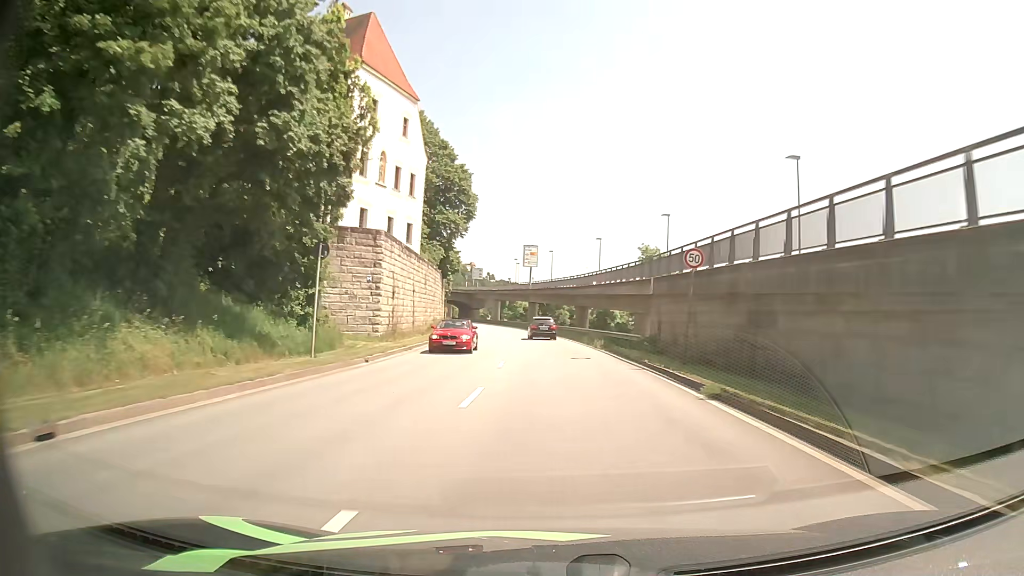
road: primary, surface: asphalt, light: Day
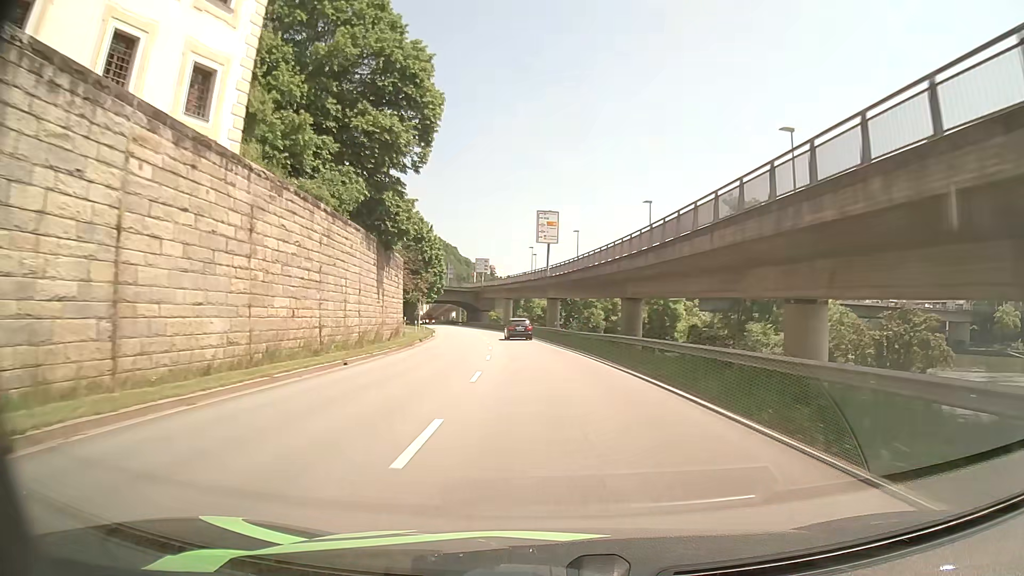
(-0.4, +31.3) m; -2°
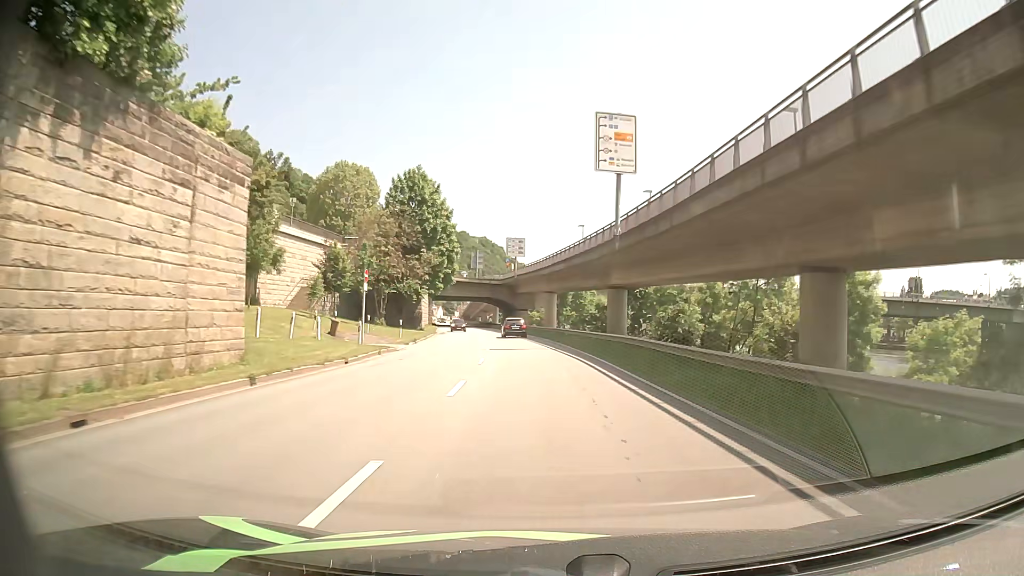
(-1.0, +30.1) m; -4°
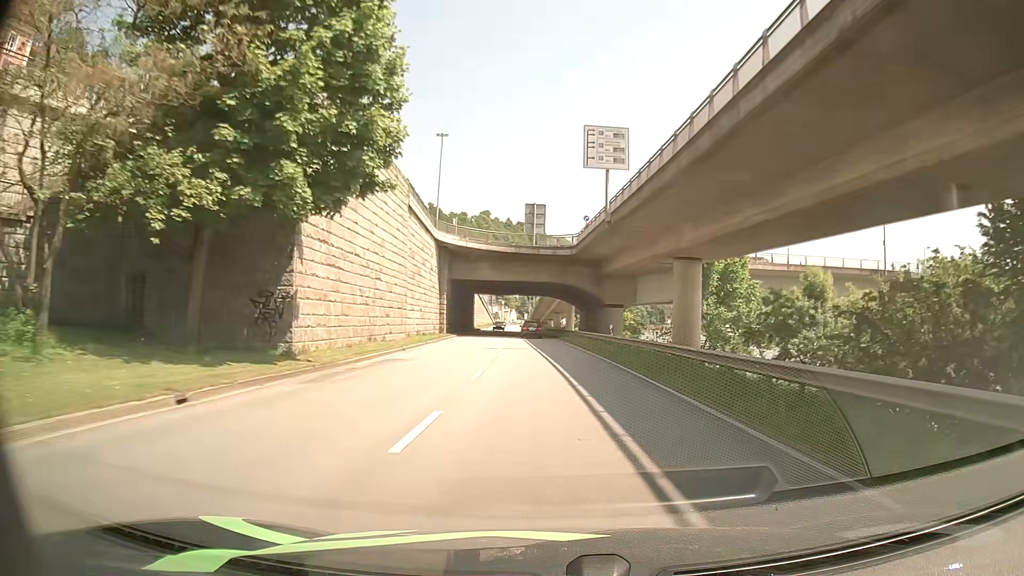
(-2.8, +50.5) m; -6°
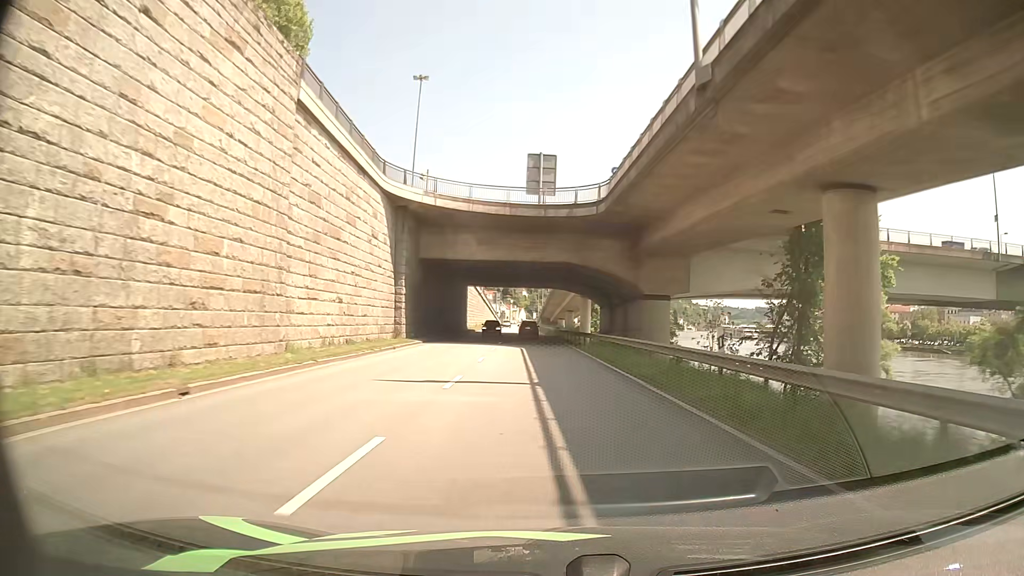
(-0.2, +20.4) m; -1°
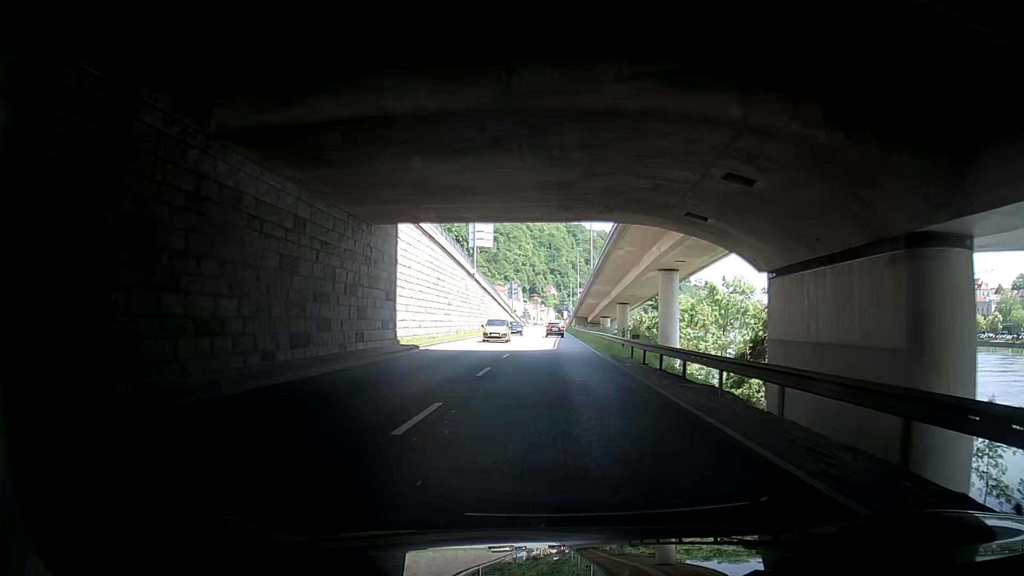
(-1.2, +50.9) m; -1°
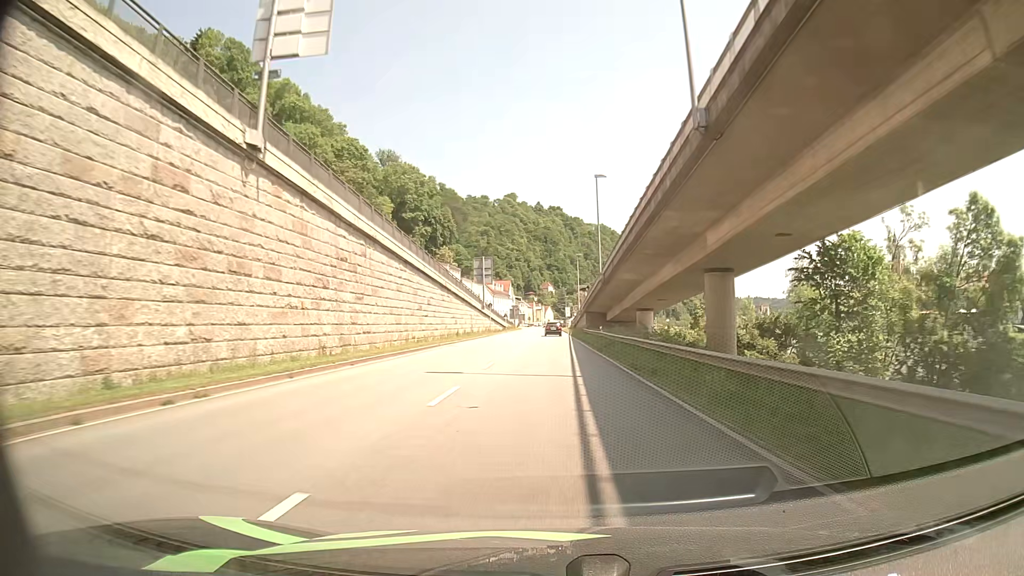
(-1.0, +51.1) m; -1°
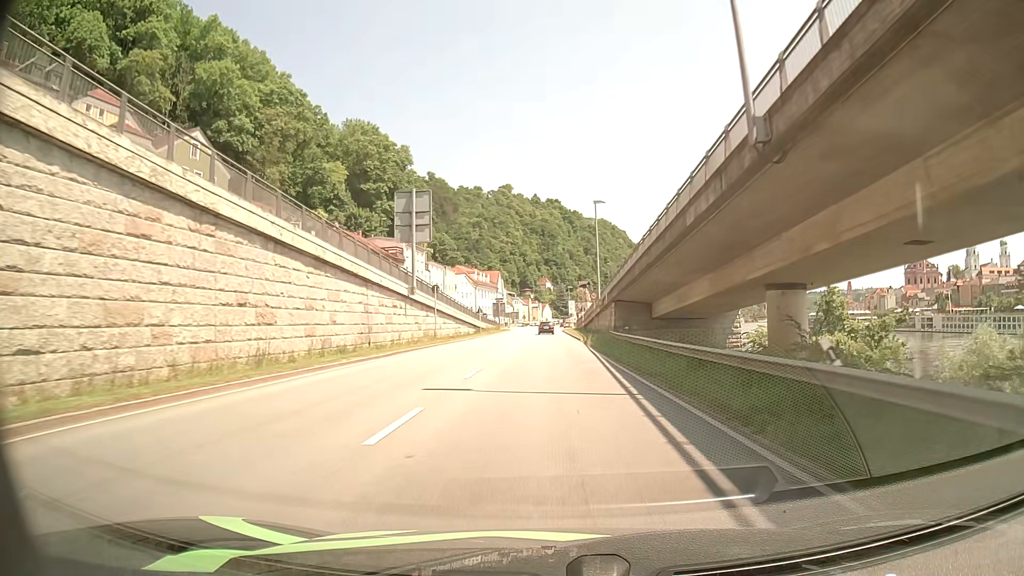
(0.0, +39.5) m; 0°
(0, +10) (0, +20) (0, +30) (0, +40) (0, +50) (0, +60) (0, +70) (0, +80) (0, +90) (0, +100) m
